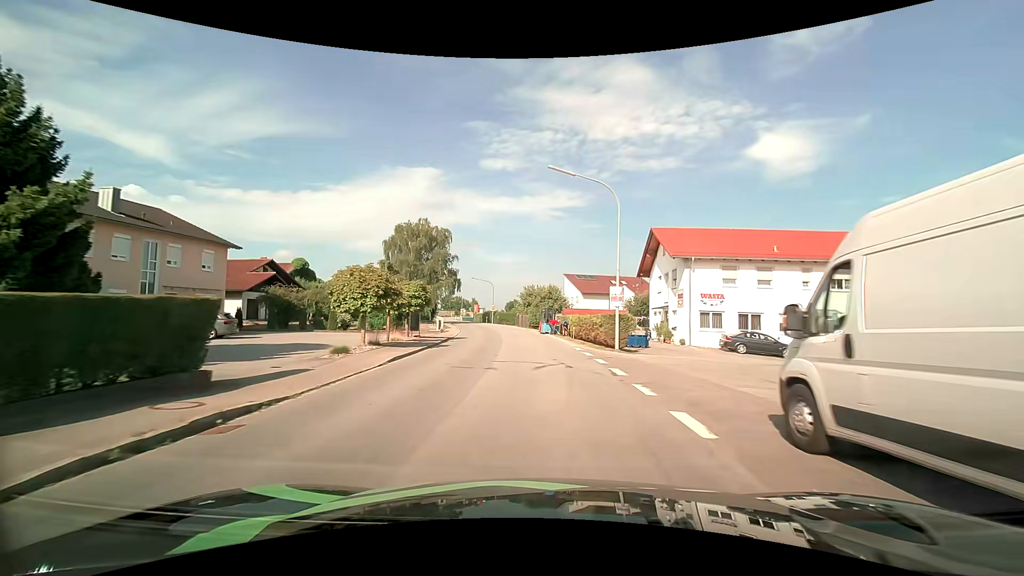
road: secondary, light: Day
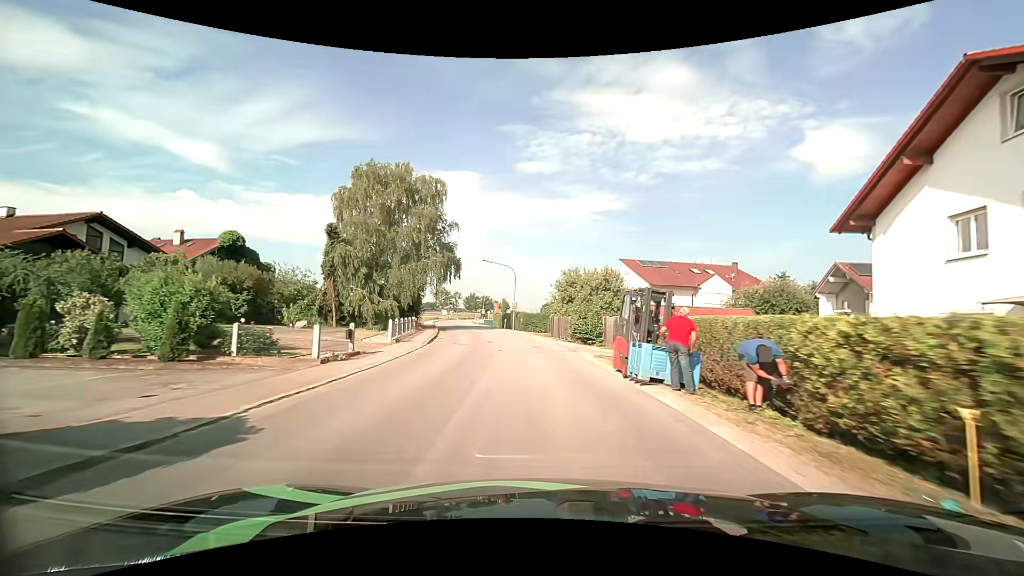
(-1.0, +28.1) m; -4°
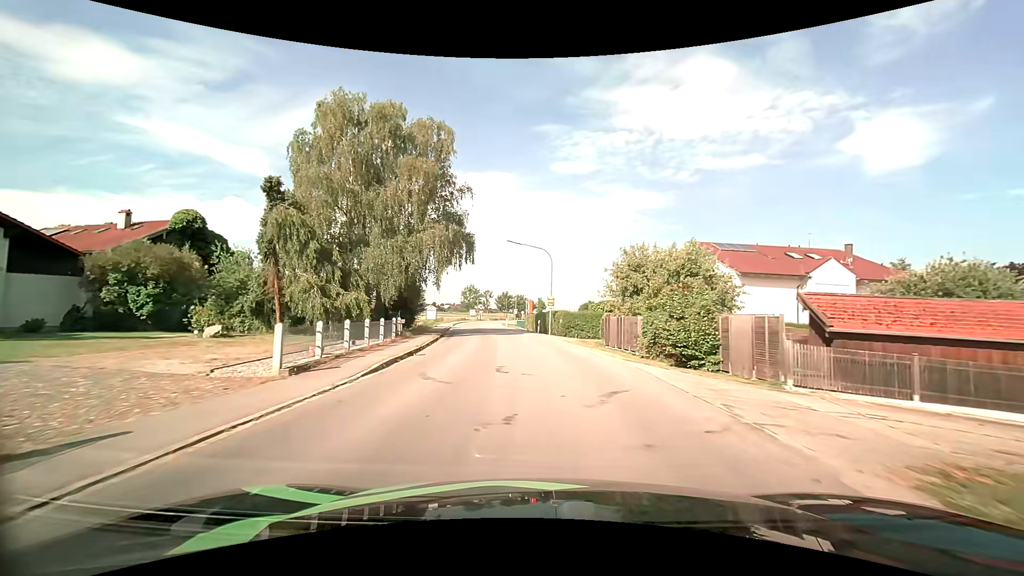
(-0.6, +13.9) m; -4°
(0, +10) (-1, +20) (-1, +30) (-2, +40) (-4, +50) (-5, +60) (-6, +70) (-8, +80) (-8, +90) (-9, +100) m
